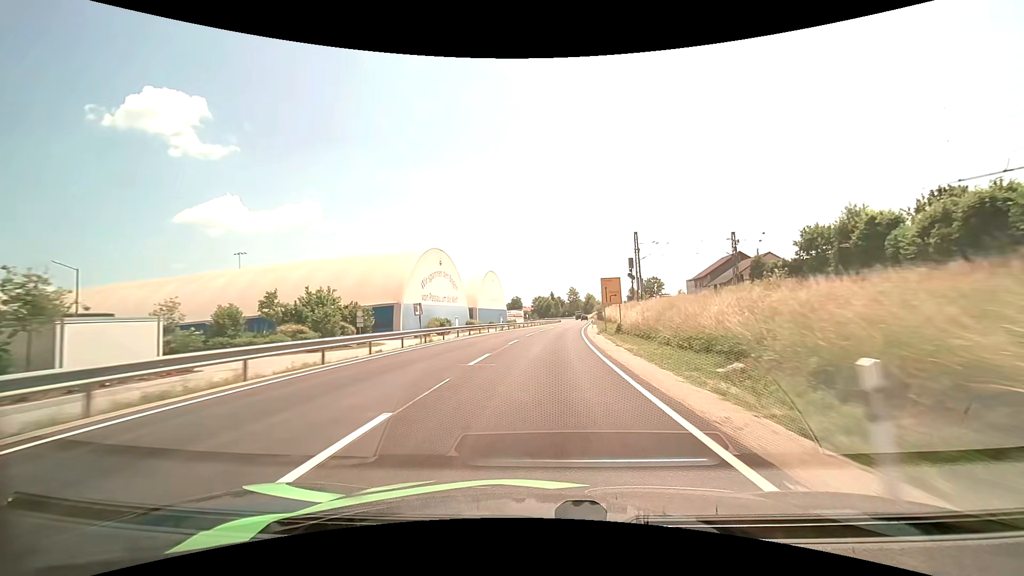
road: primary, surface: asphalt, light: Day
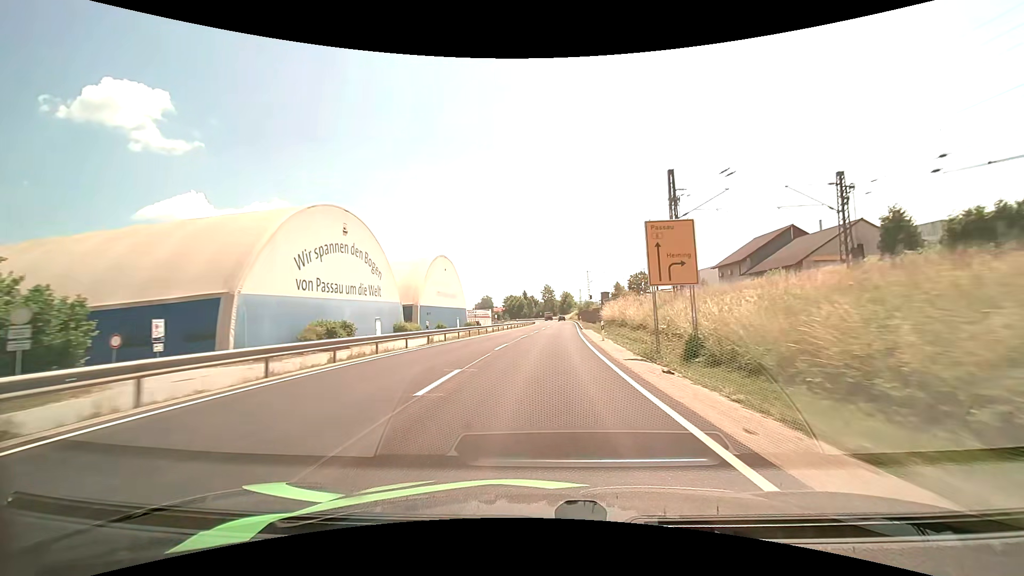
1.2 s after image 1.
(+0.8, +26.7) m; +3°
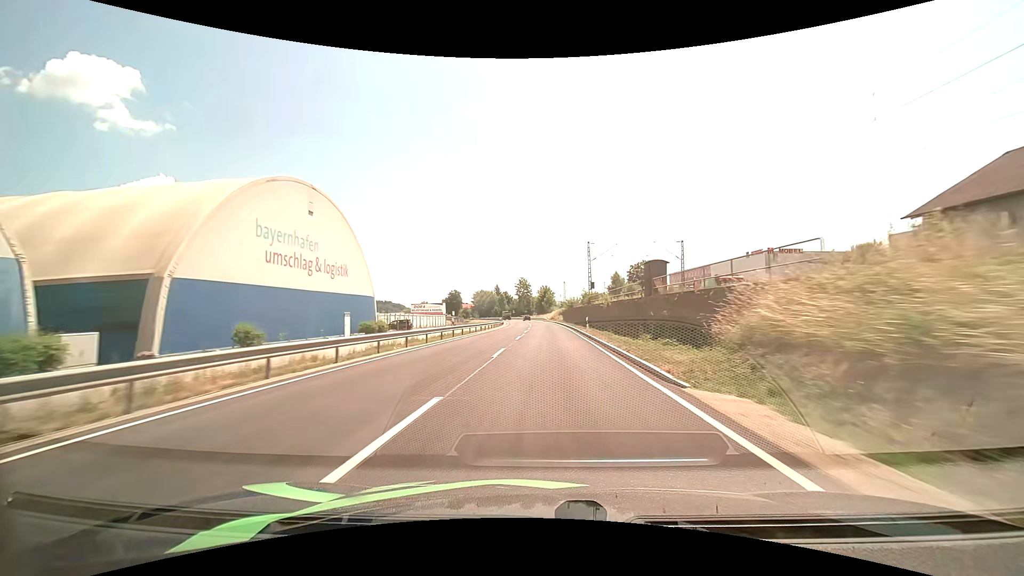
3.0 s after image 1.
(+1.1, +40.5) m; +3°
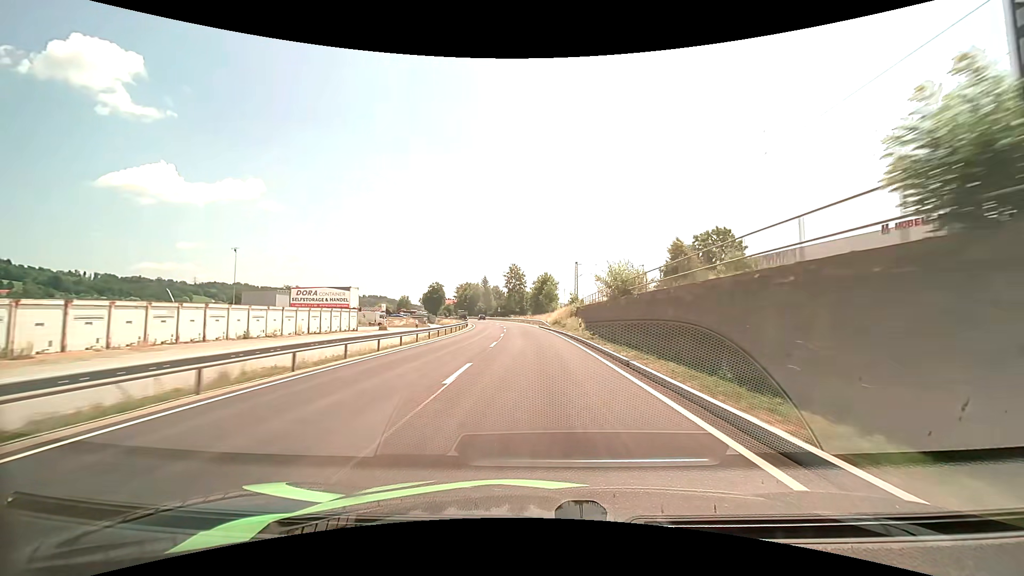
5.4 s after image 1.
(+0.8, +54.3) m; 0°
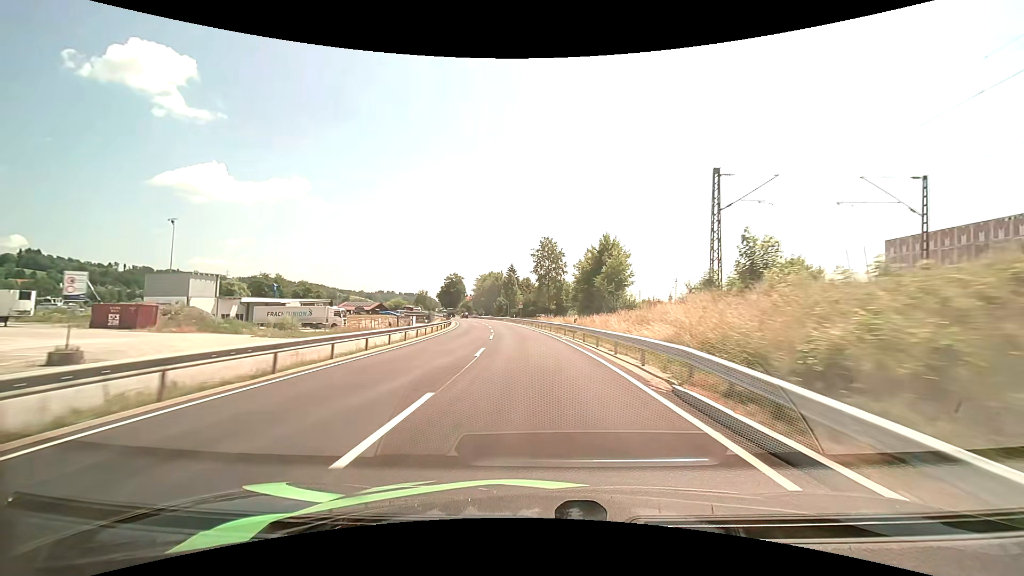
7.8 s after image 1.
(-1.8, +53.5) m; -4°
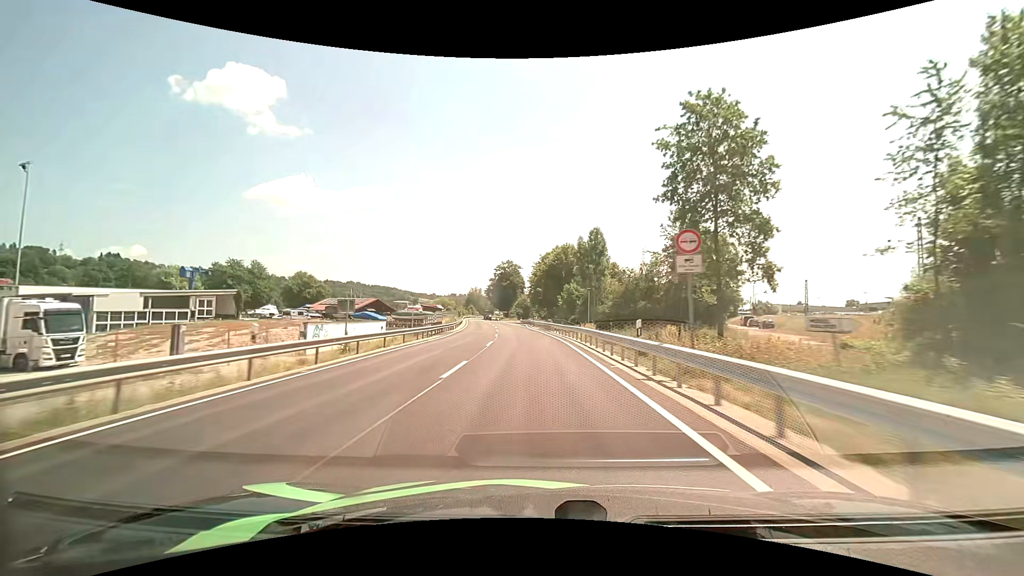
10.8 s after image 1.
(-4.5, +65.6) m; -8°
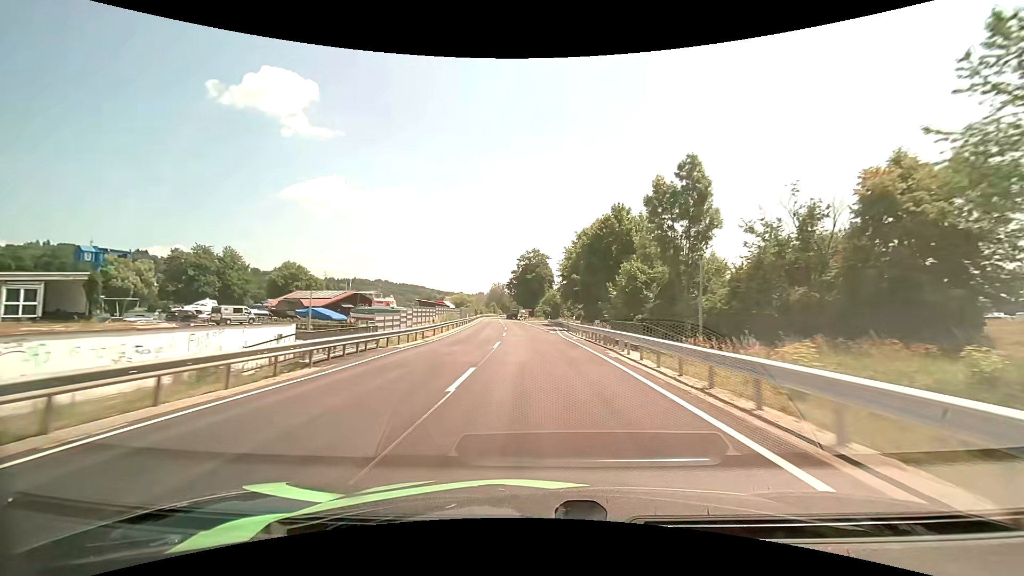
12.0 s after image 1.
(-0.8, +26.2) m; -4°
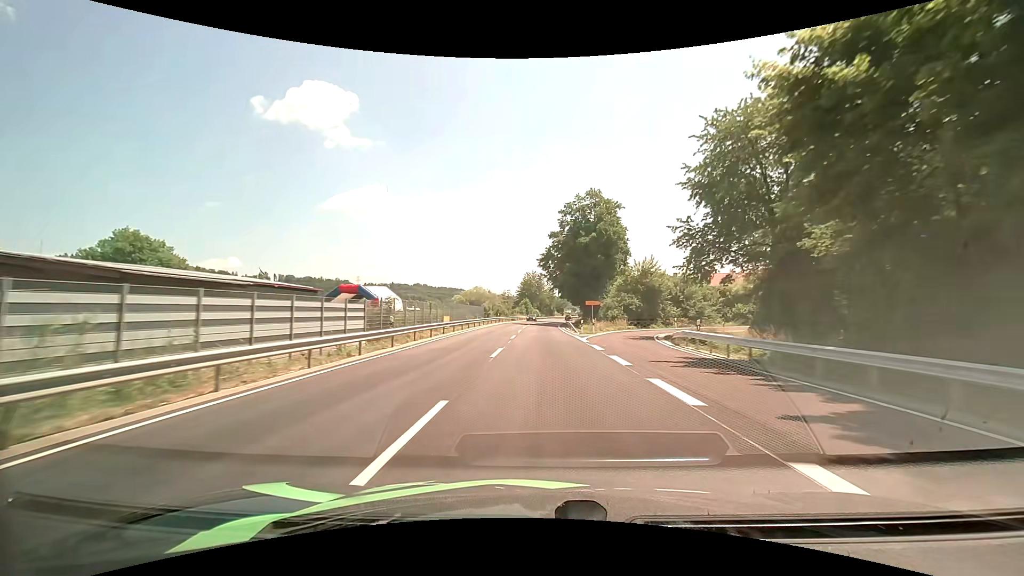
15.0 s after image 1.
(-2.9, +65.5) m; -5°
(0, +10) (0, +20) (0, +30) (0, +40) (0, +50) (0, +60) (+1, +70) (+1, +80) (+2, +90) (+3, +100) m
